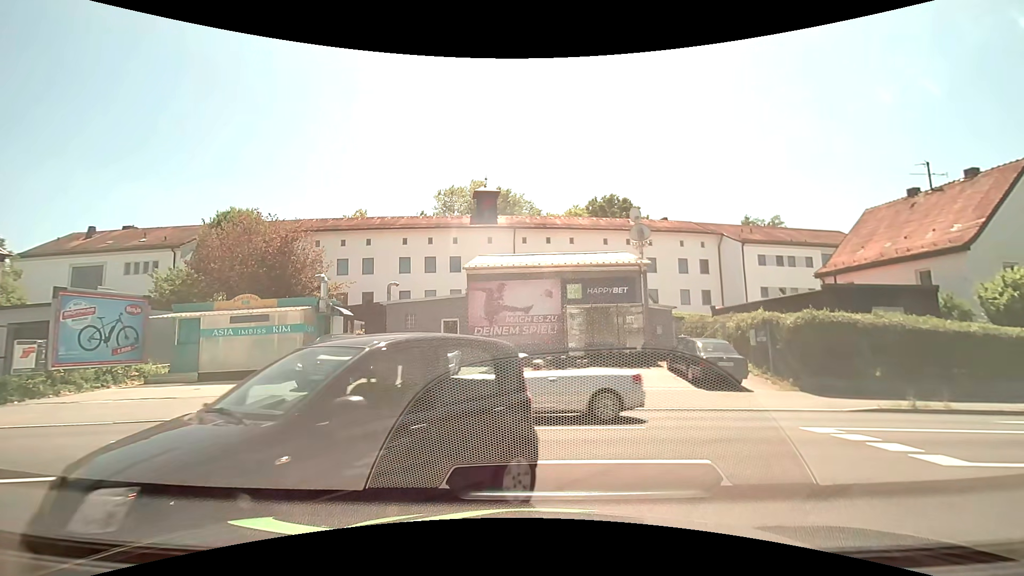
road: service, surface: paving_stones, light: Day
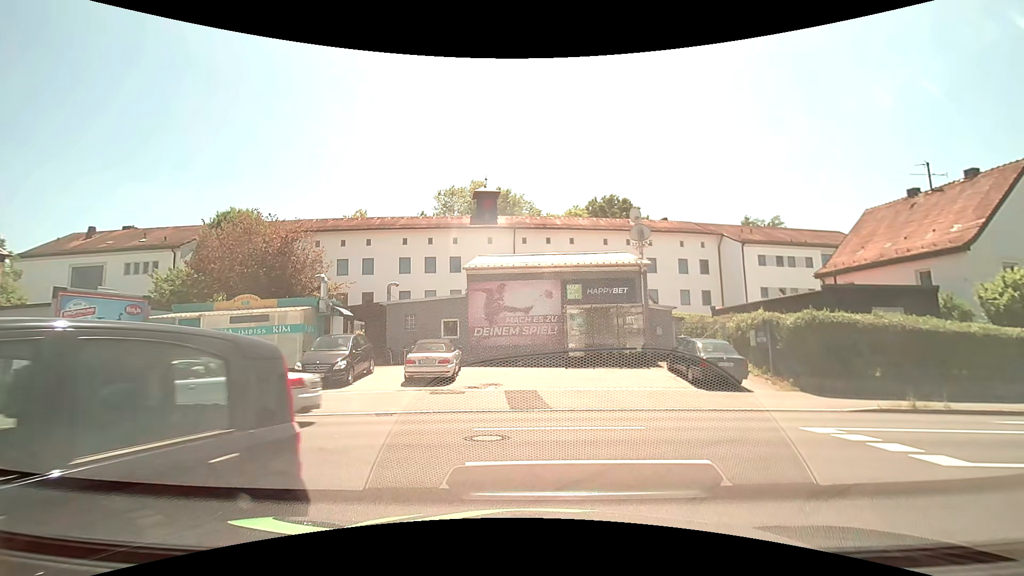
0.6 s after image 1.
(0.0, 0.0) m; 0°
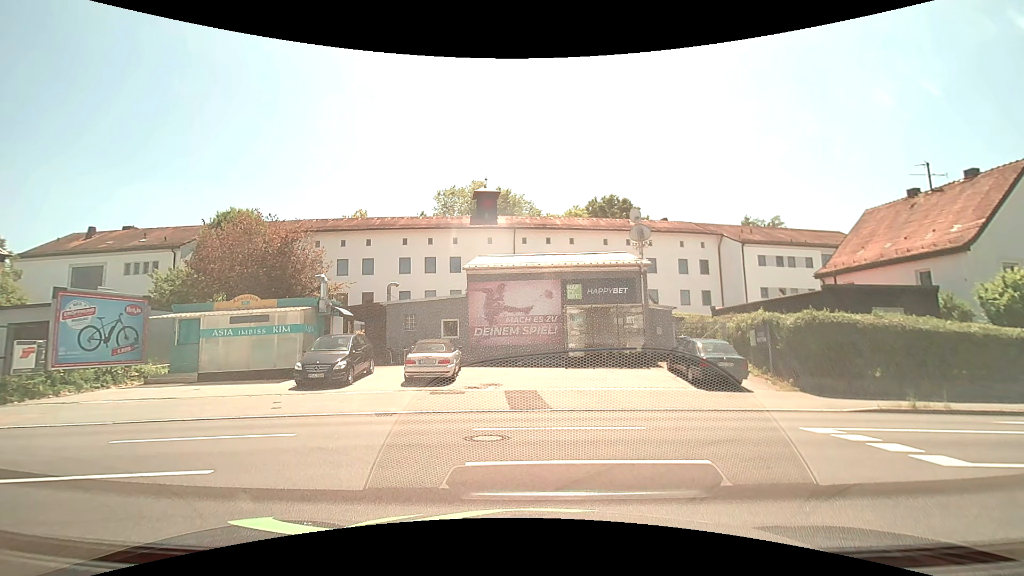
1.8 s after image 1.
(0.0, 0.0) m; 0°
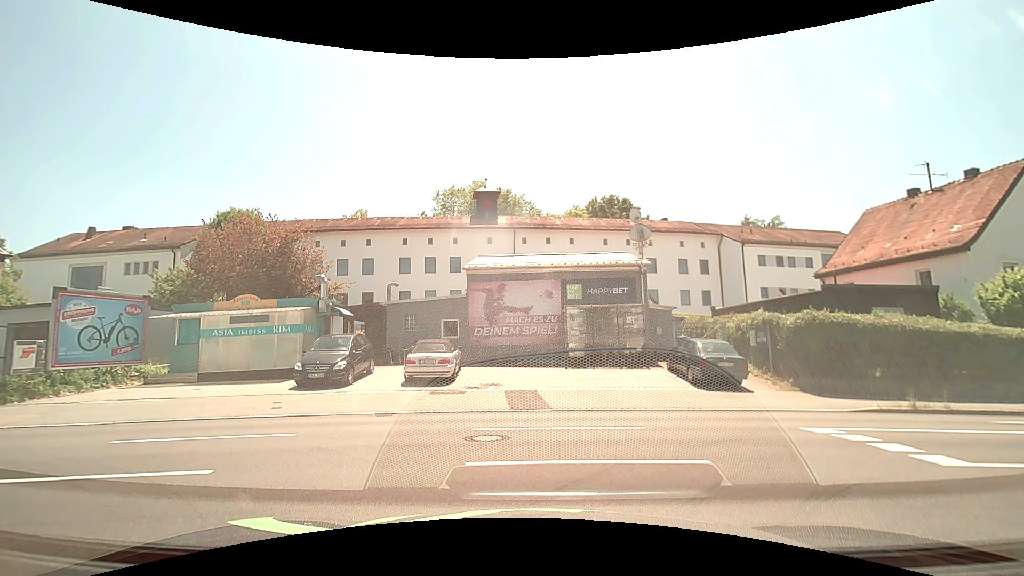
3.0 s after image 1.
(0.0, 0.0) m; 0°
